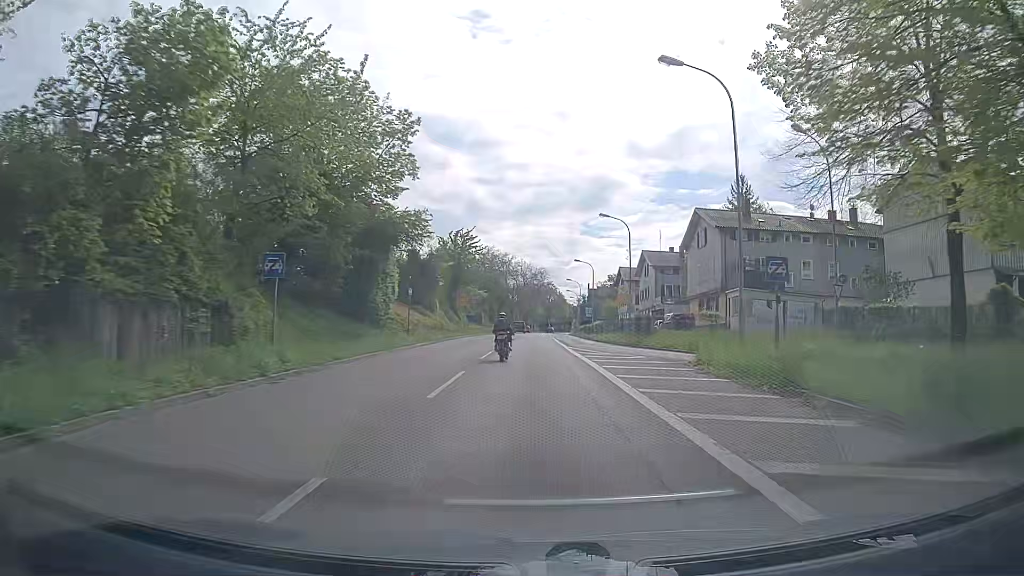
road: trunk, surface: asphalt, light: Day
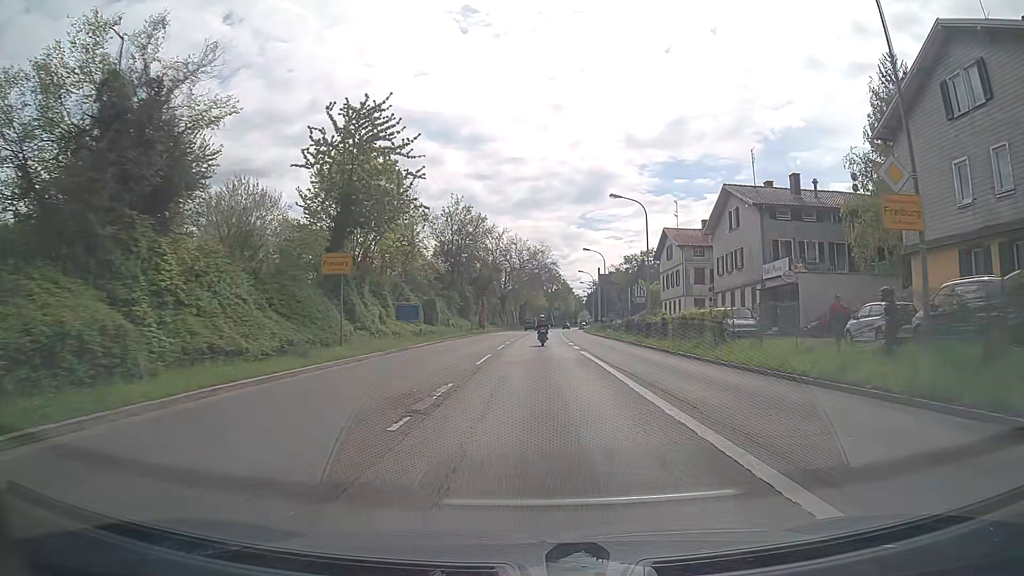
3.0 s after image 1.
(-0.1, +39.6) m; 0°
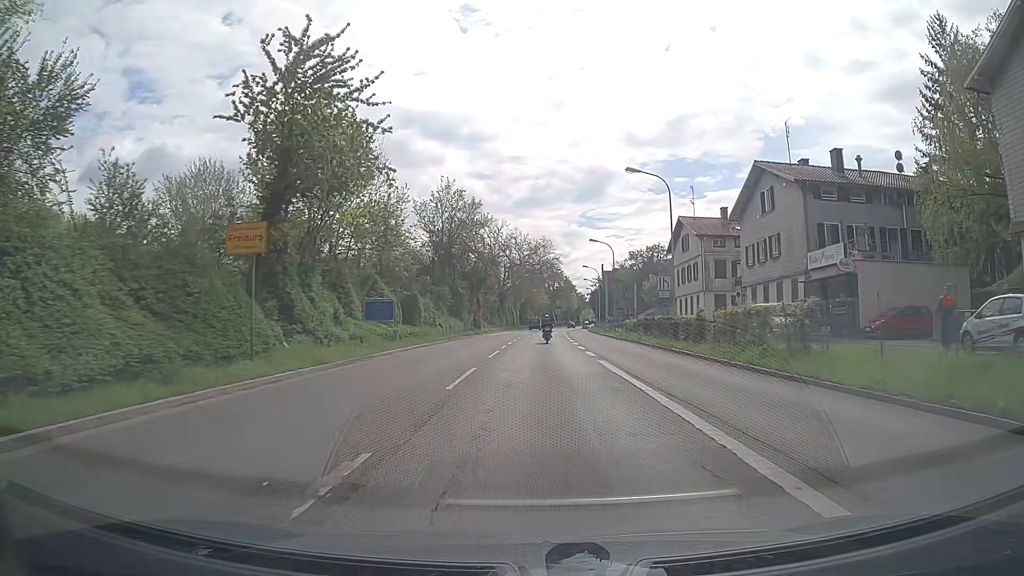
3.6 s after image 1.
(0.0, +7.3) m; 0°
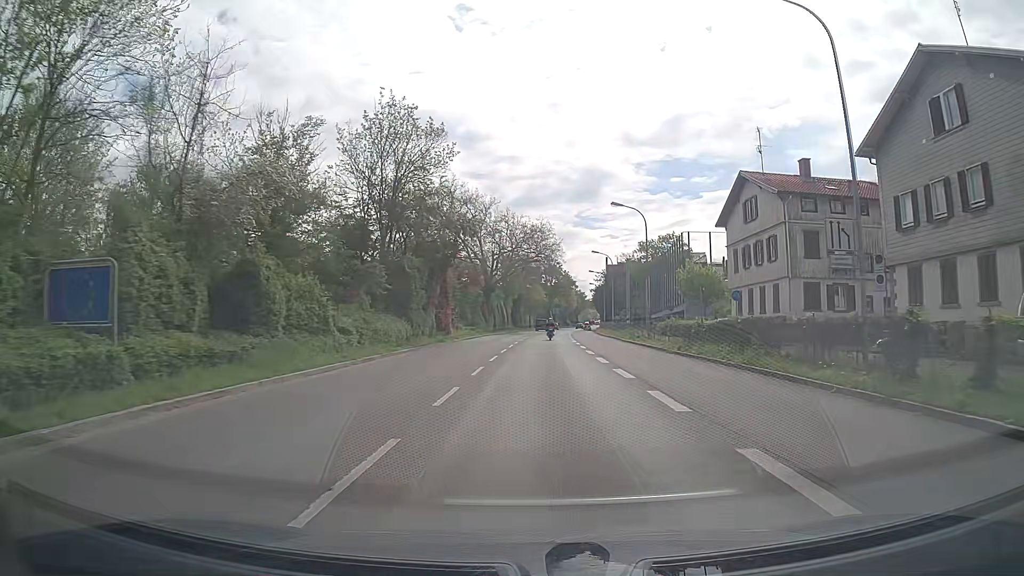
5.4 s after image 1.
(0.0, +21.4) m; 0°
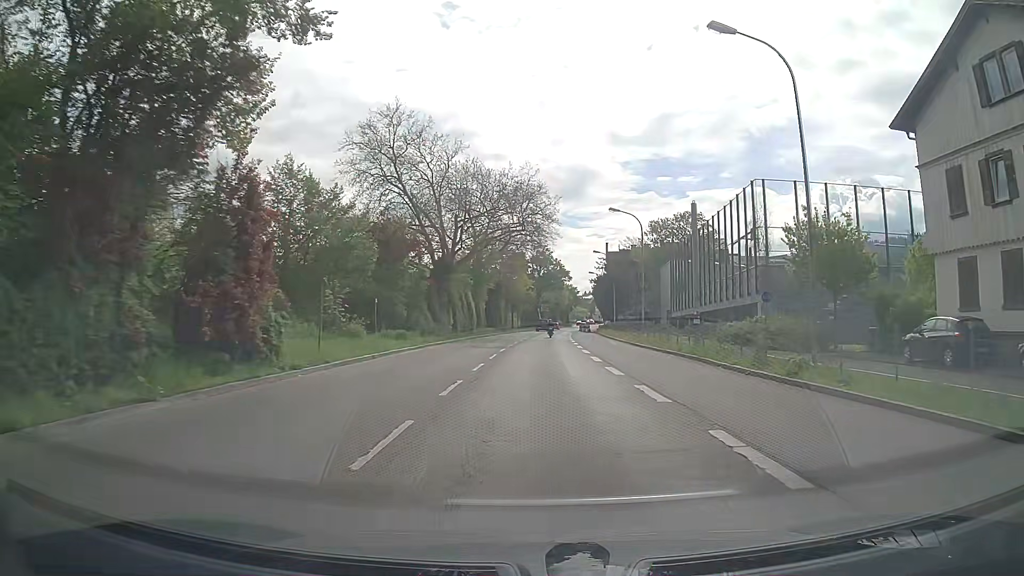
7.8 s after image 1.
(+0.4, +28.9) m; +2°
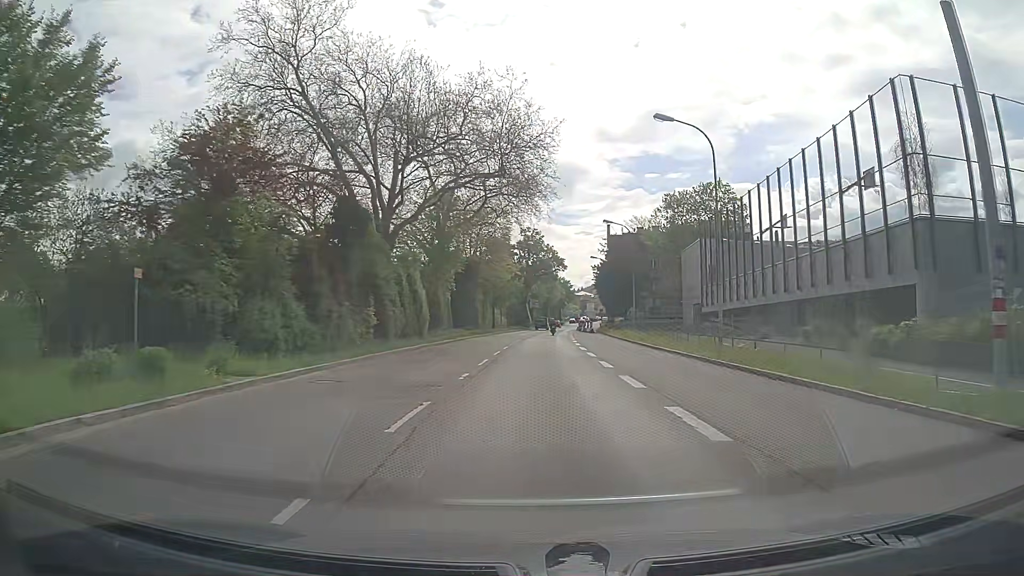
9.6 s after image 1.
(+0.2, +22.0) m; +1°
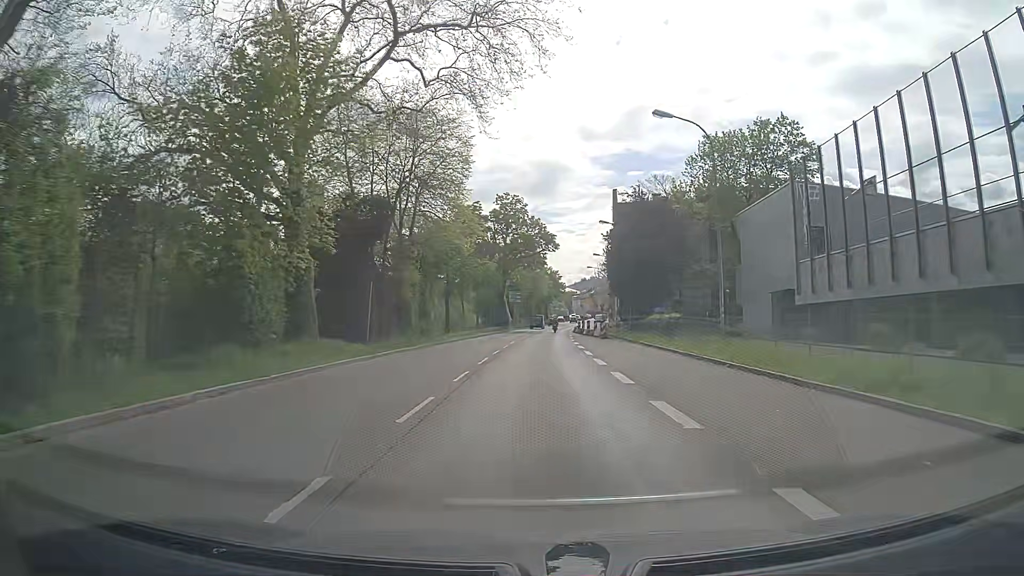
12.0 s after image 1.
(+0.5, +29.2) m; +2°
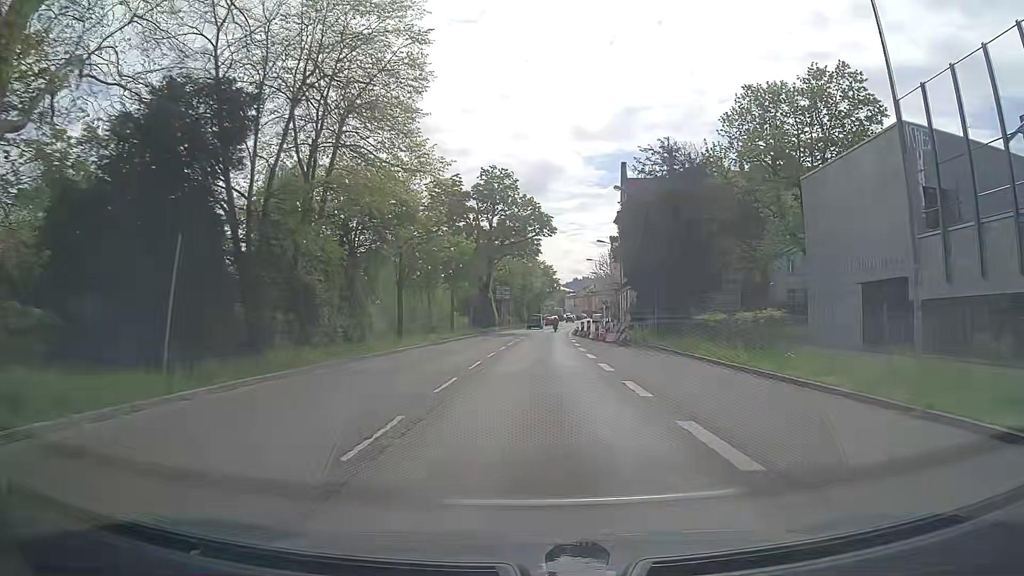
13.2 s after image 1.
(+0.1, +14.4) m; +1°
(0, +10) (0, +20) (0, +30) (+1, +40) (+1, +50) (+1, +60) (+2, +70) (+3, +80) (+4, +90) (+5, +100) m
